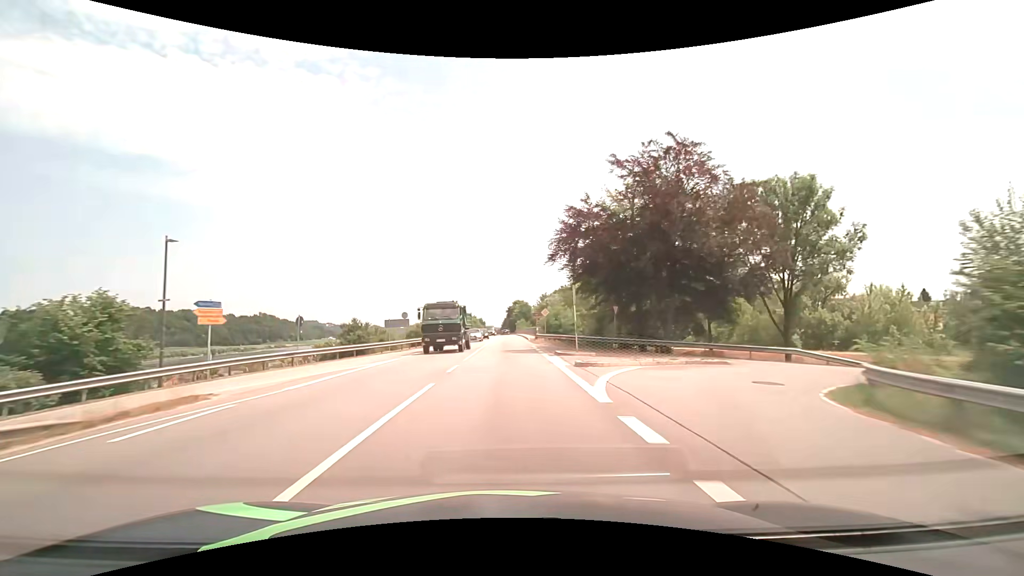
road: primary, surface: asphalt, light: Day
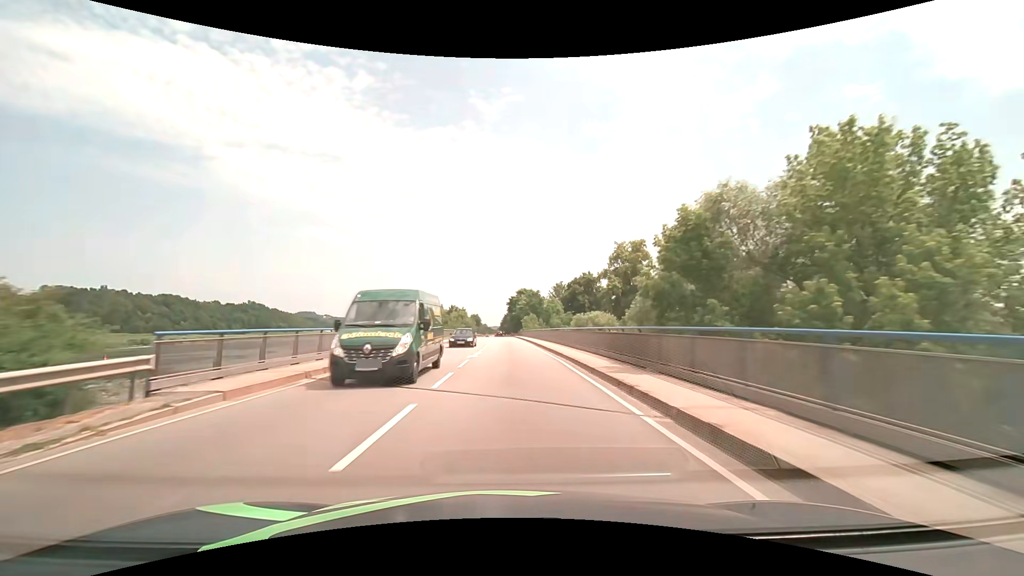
(-0.2, +55.4) m; 0°
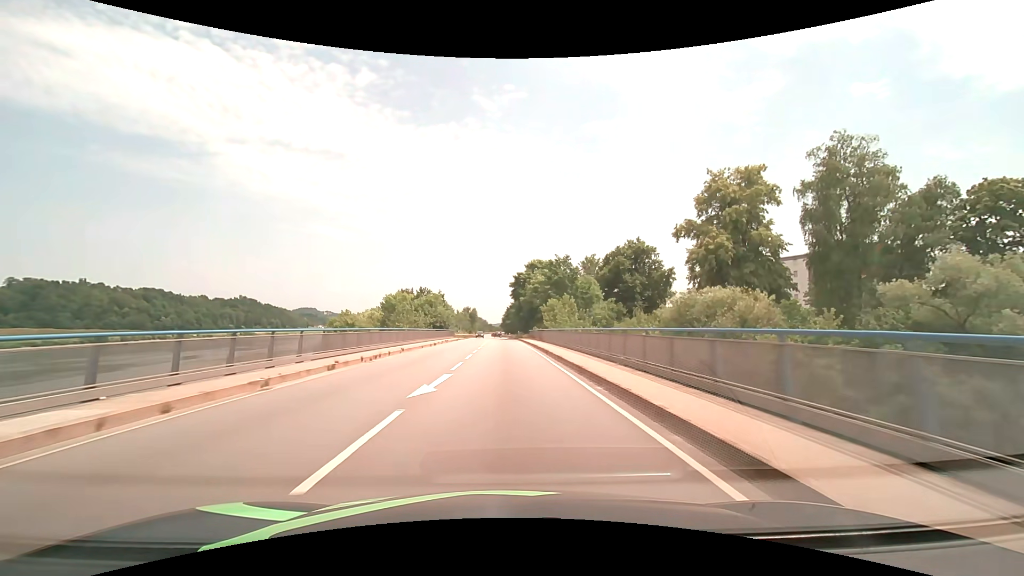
(+0.2, +54.5) m; 0°
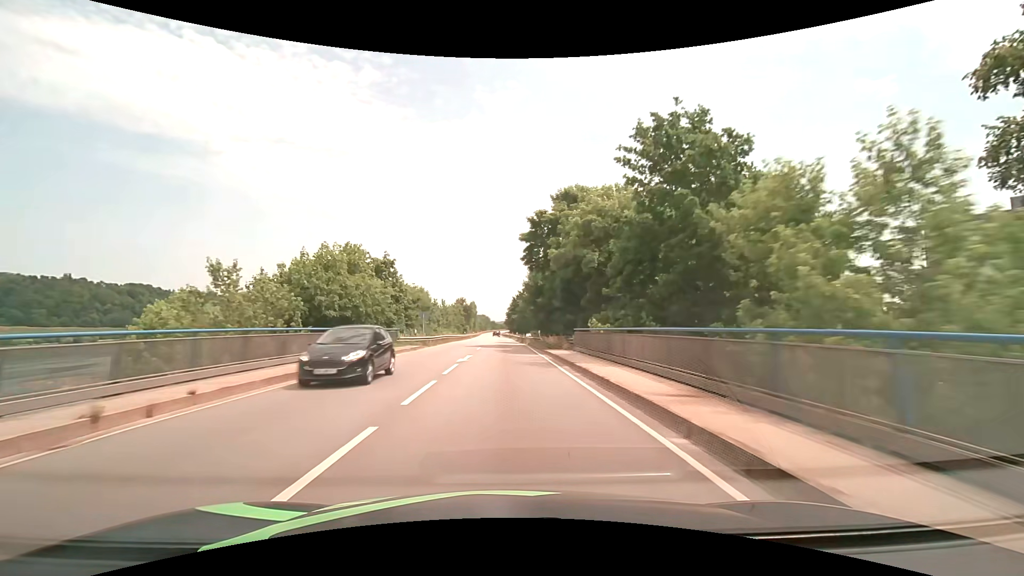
(-0.3, +43.5) m; -1°
(0, +10) (0, +20) (0, +30) (0, +40) (0, +50) (0, +60) (0, +70) (-1, +80) (-1, +90) (-1, +100) m
